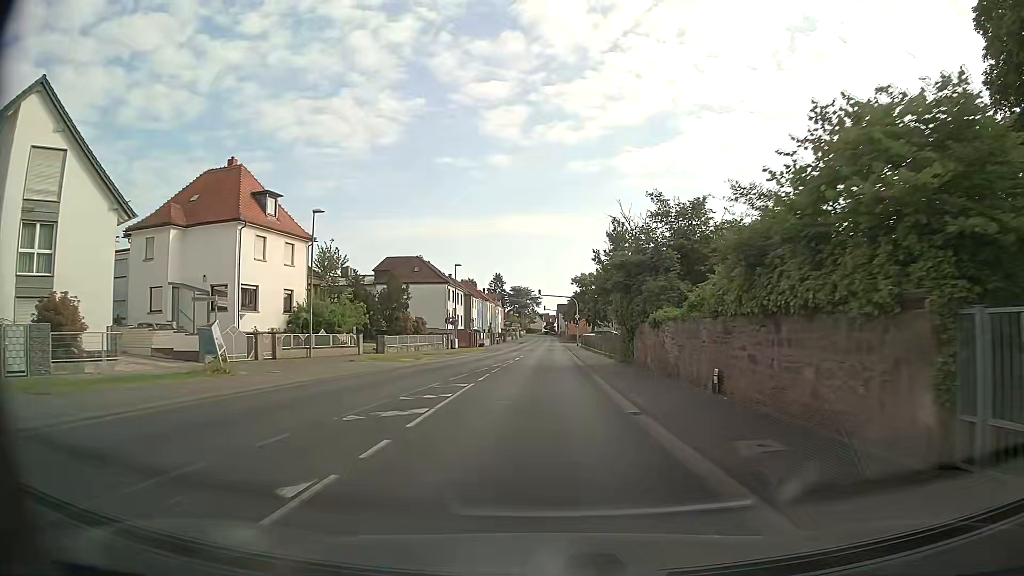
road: secondary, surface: asphalt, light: Day
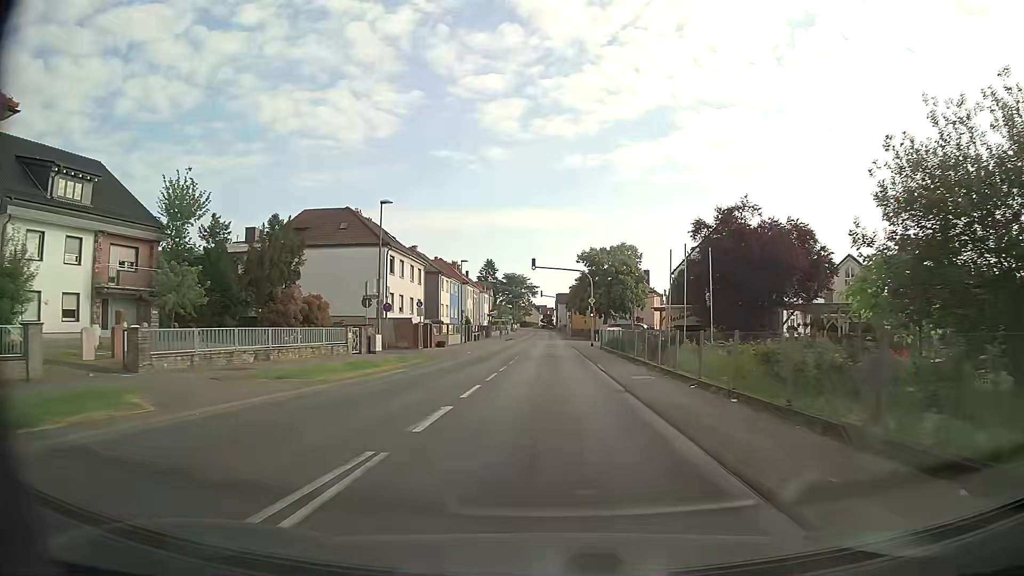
(-0.1, +29.1) m; 0°
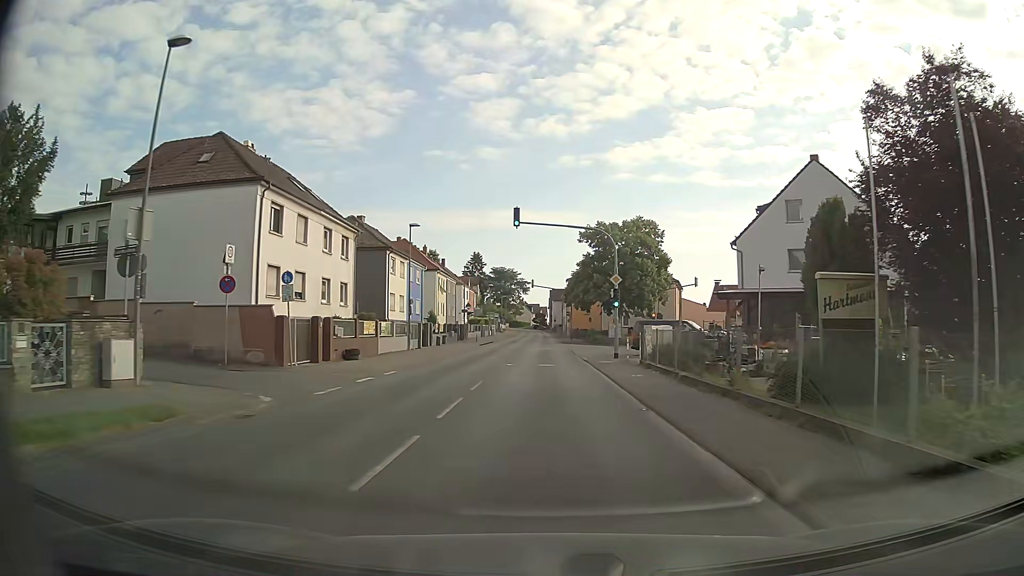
(+0.2, +21.9) m; 0°
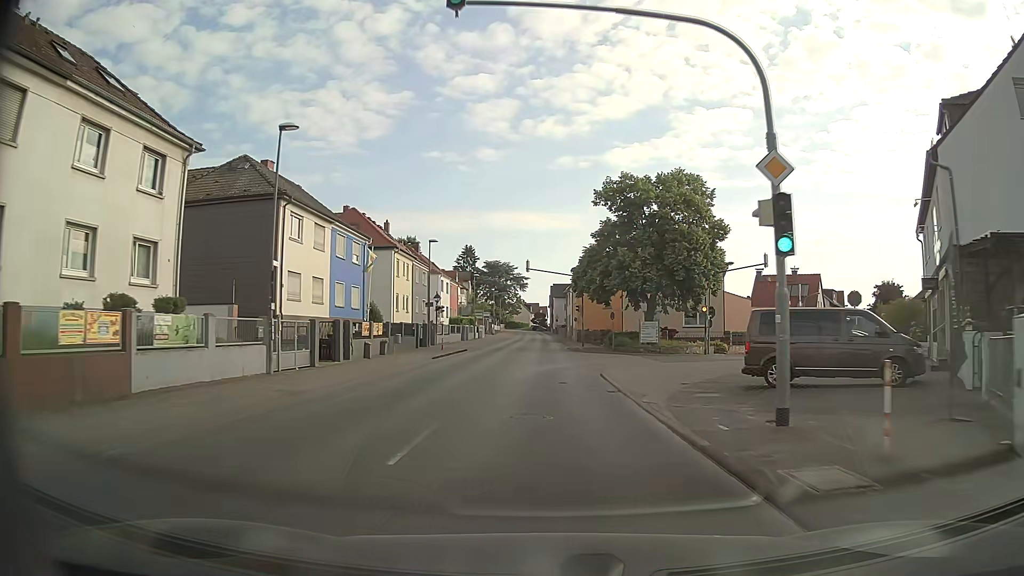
(+0.2, +21.7) m; 0°
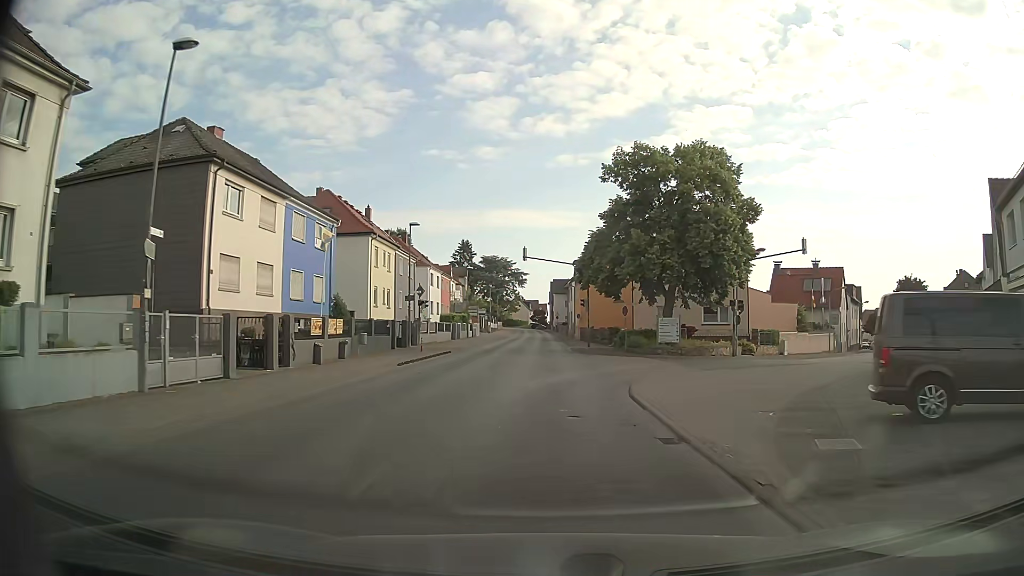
(0.0, +7.2) m; 0°
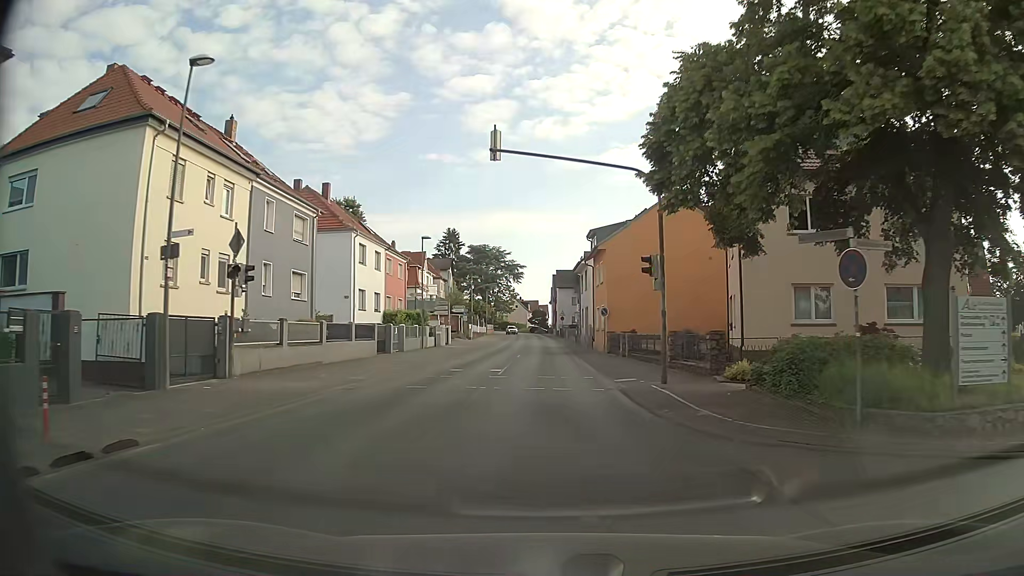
(-0.1, +28.4) m; 0°
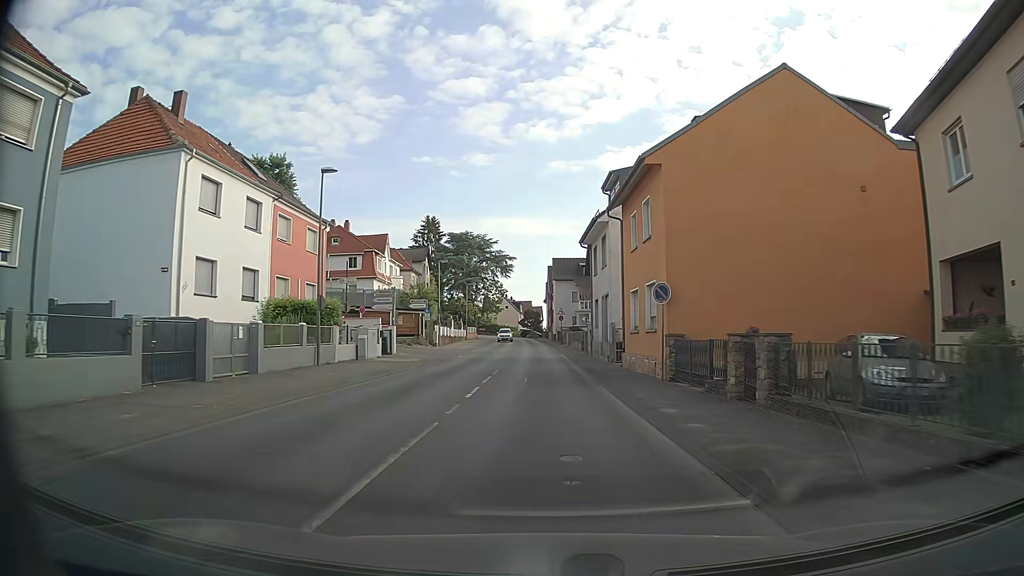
(0.0, +21.1) m; +1°
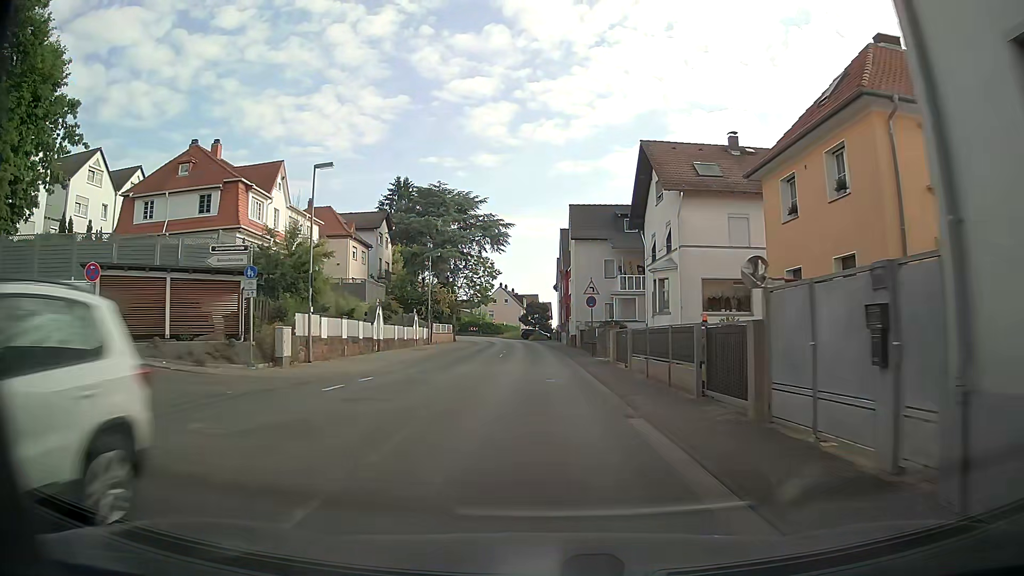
(-0.5, +34.9) m; -2°
(0, +10) (0, +20) (0, +30) (0, +40) (0, +50) (-1, +60) (-1, +70) (-3, +80) (-5, +90) (-8, +99) m
